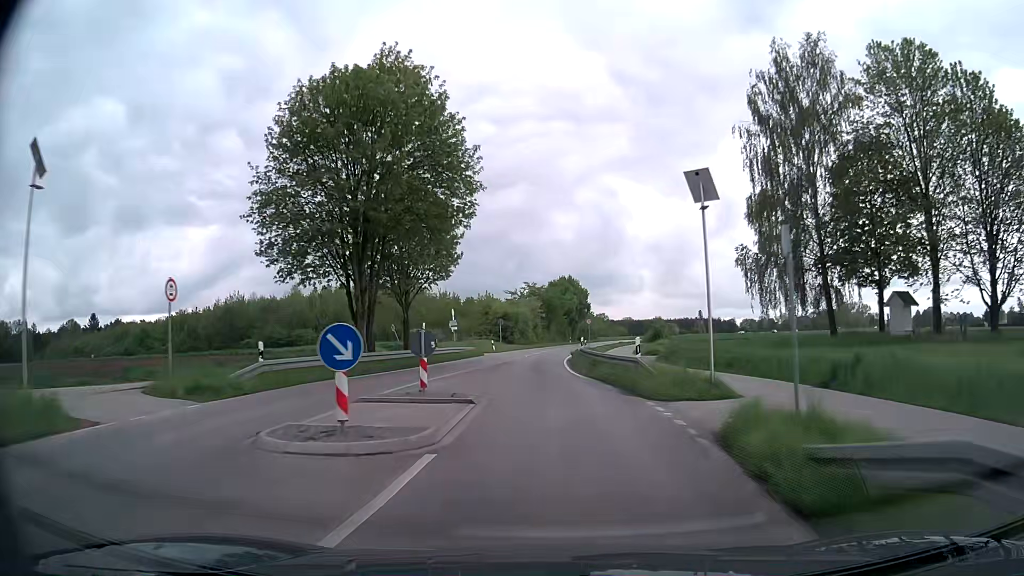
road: secondary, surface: asphalt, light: Day
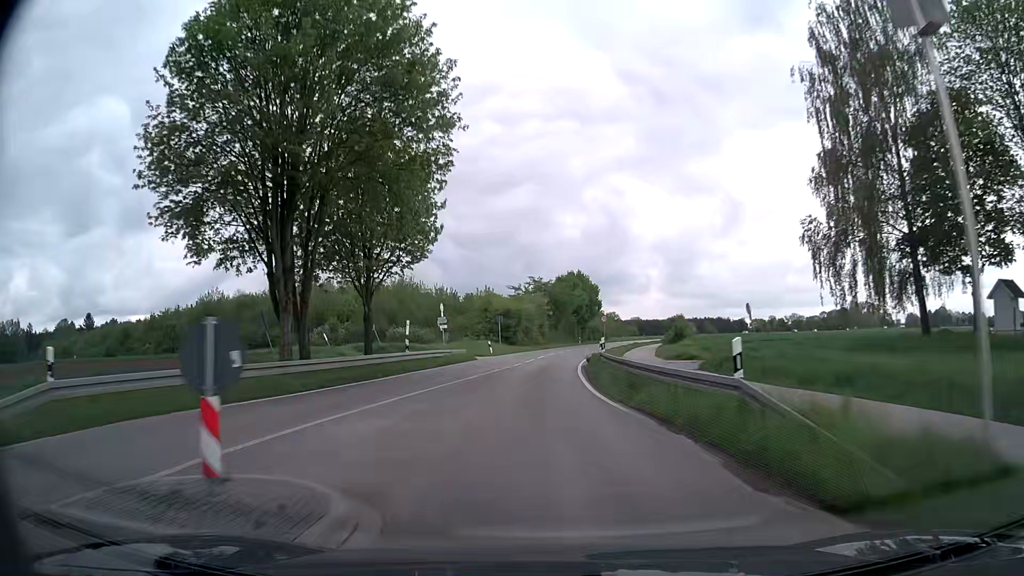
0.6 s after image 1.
(0.0, +9.7) m; 0°
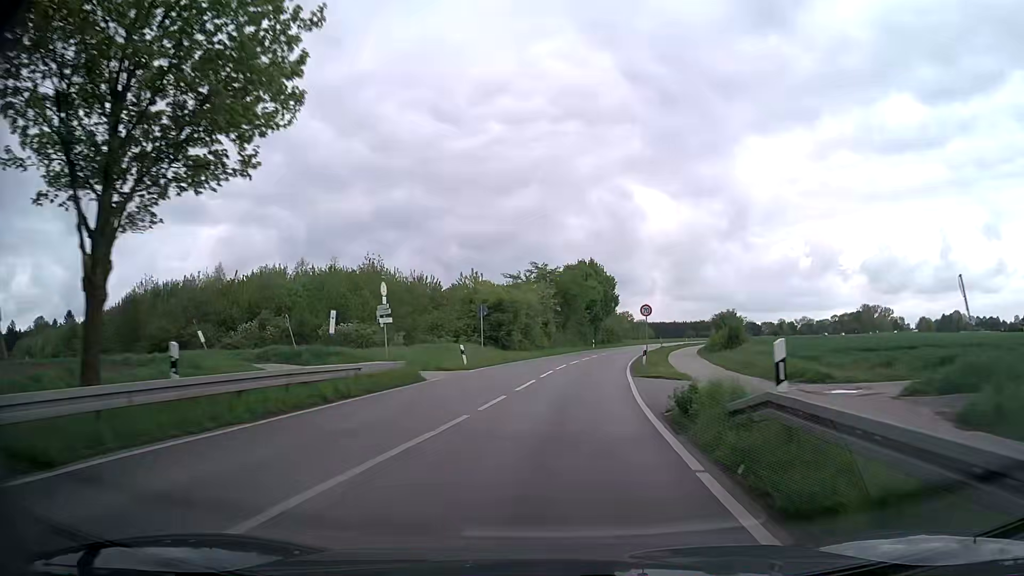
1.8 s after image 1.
(-0.3, +19.4) m; -1°
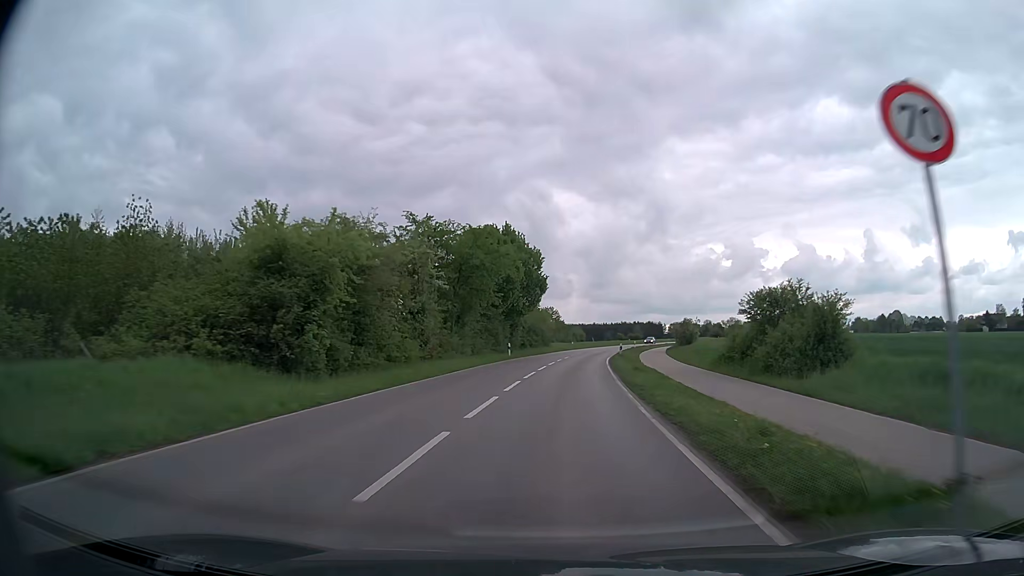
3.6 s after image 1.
(+2.0, +30.1) m; +7°
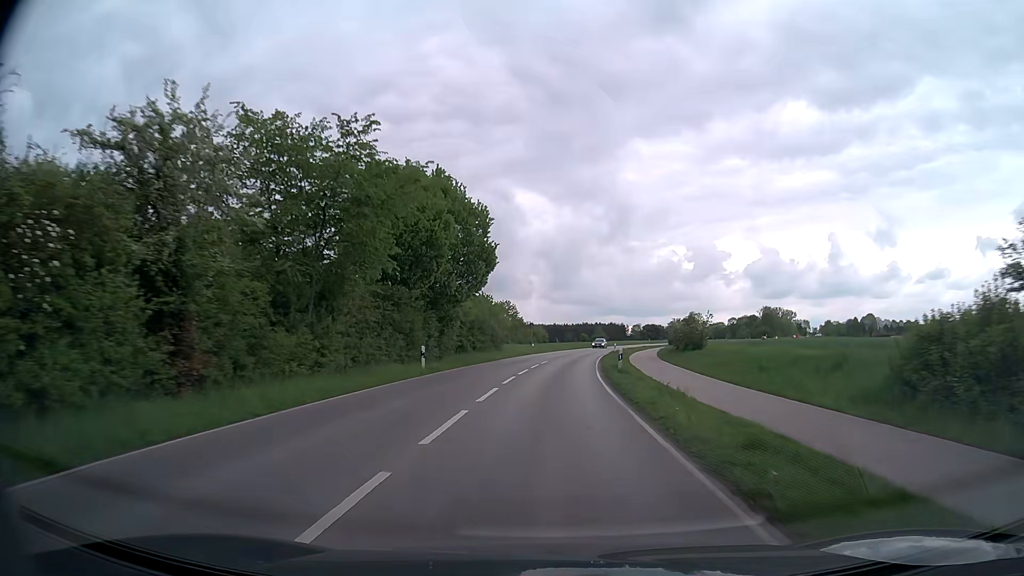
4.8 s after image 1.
(+0.6, +21.0) m; +3°
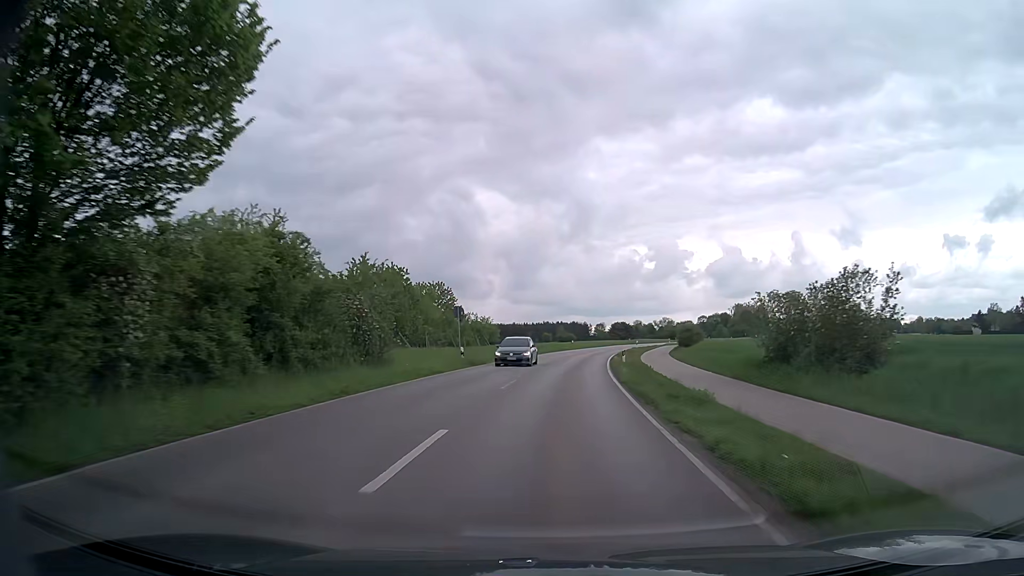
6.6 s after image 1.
(+0.8, +32.8) m; +3°
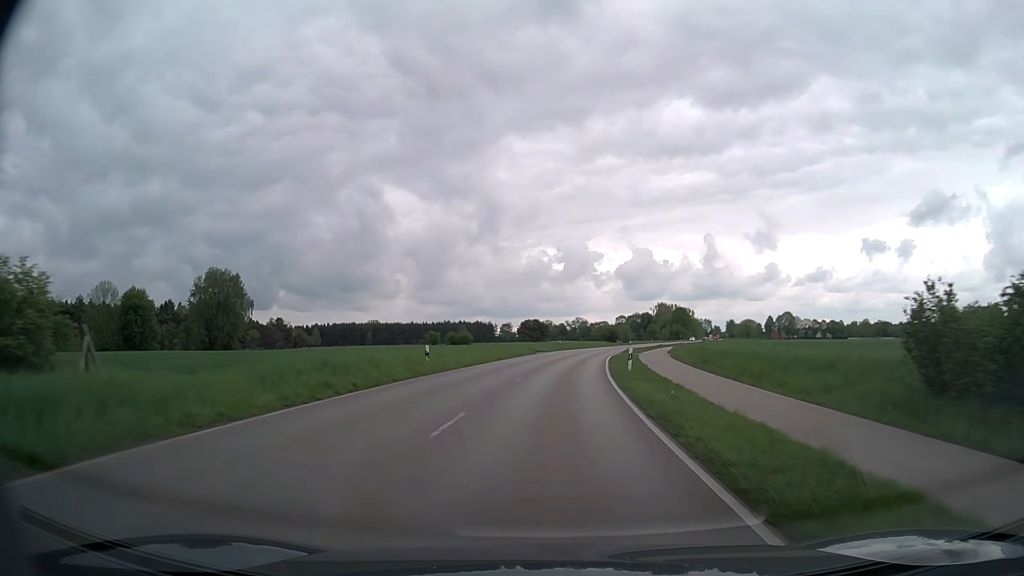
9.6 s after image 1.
(+4.1, +57.1) m; +8°
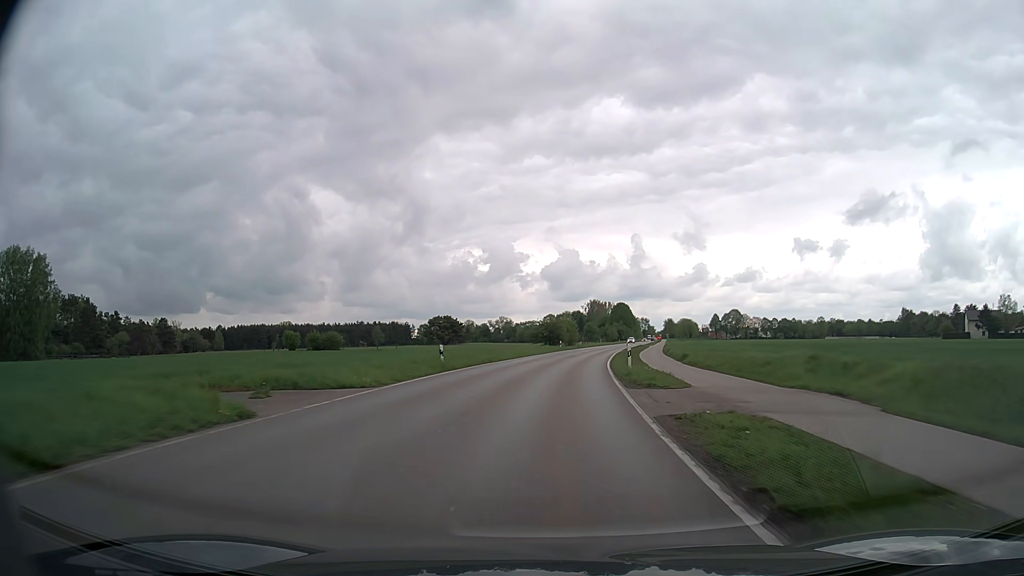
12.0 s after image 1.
(+2.7, +47.3) m; +6°
(0, +10) (0, +20) (+1, +30) (+2, +40) (+3, +50) (+4, +60) (+6, +70) (+7, +80) (+9, +89) (+10, +99) m
